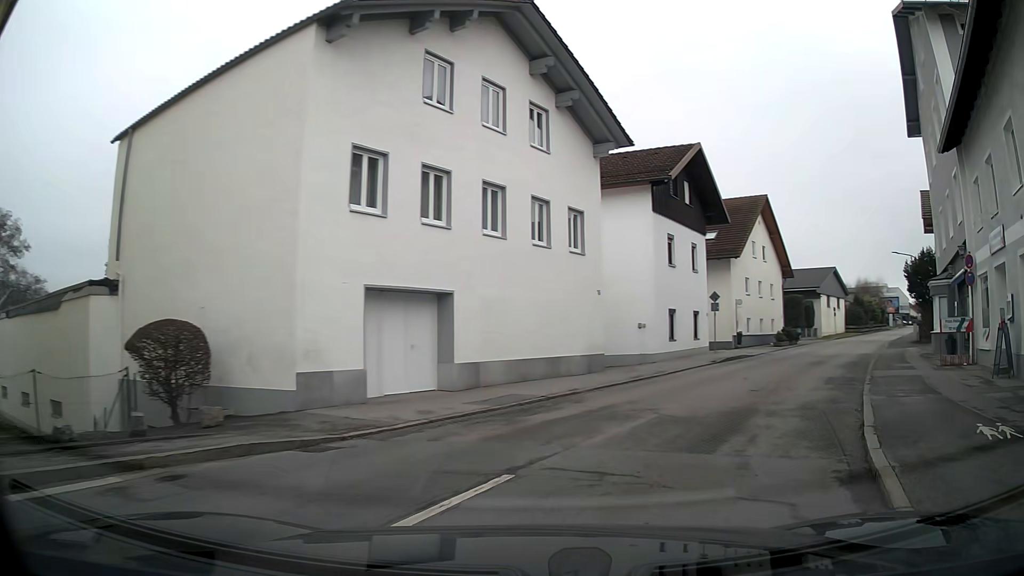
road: unclassified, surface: asphalt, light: Day
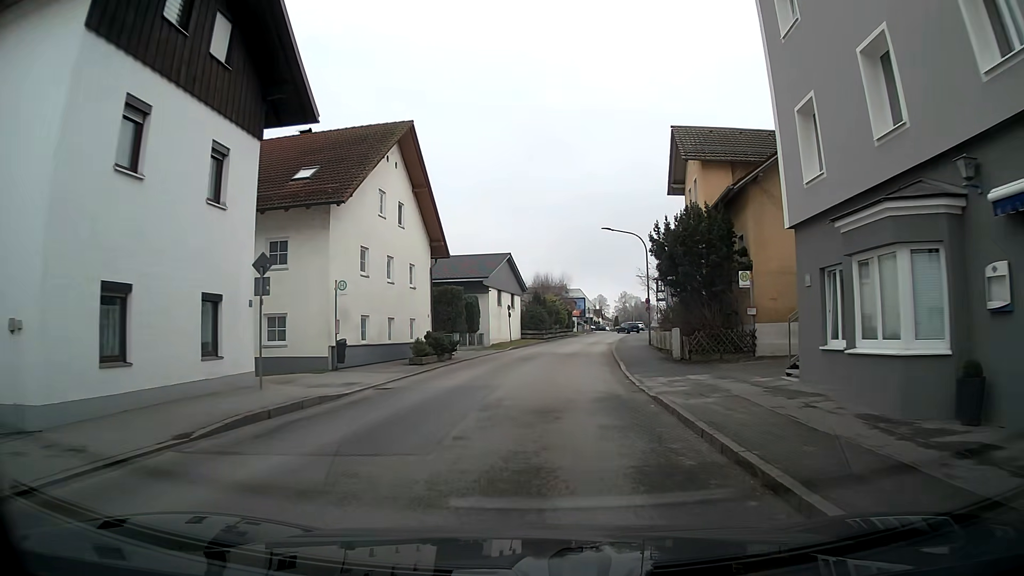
(+5.5, +18.2) m; +24°
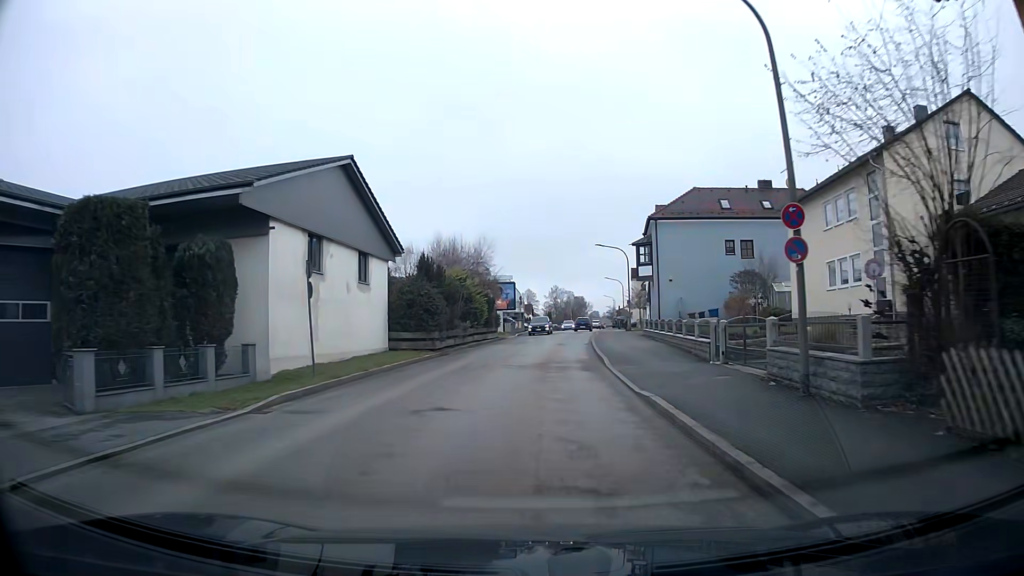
(+1.7, +32.2) m; +6°
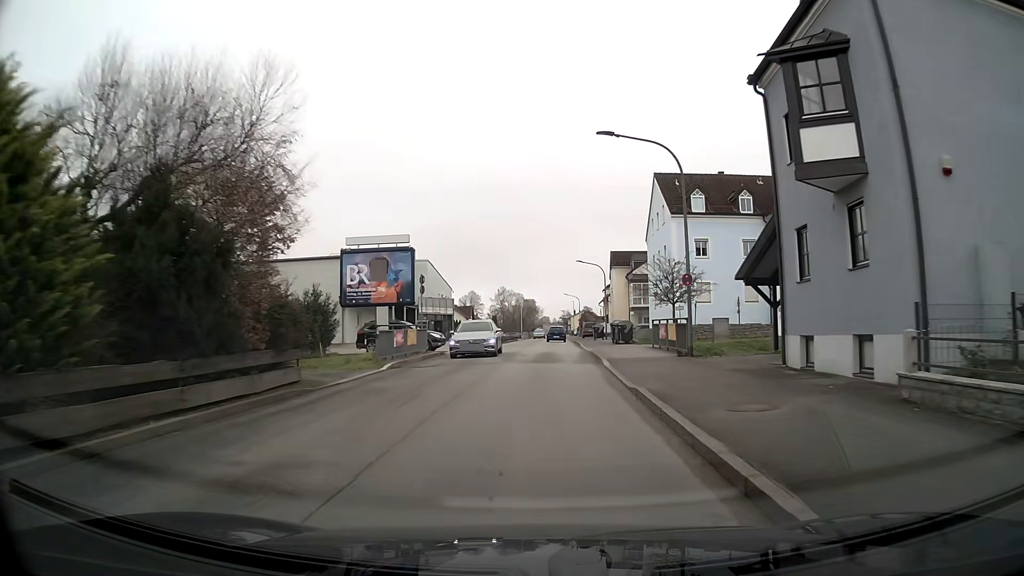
(+1.7, +35.6) m; +5°
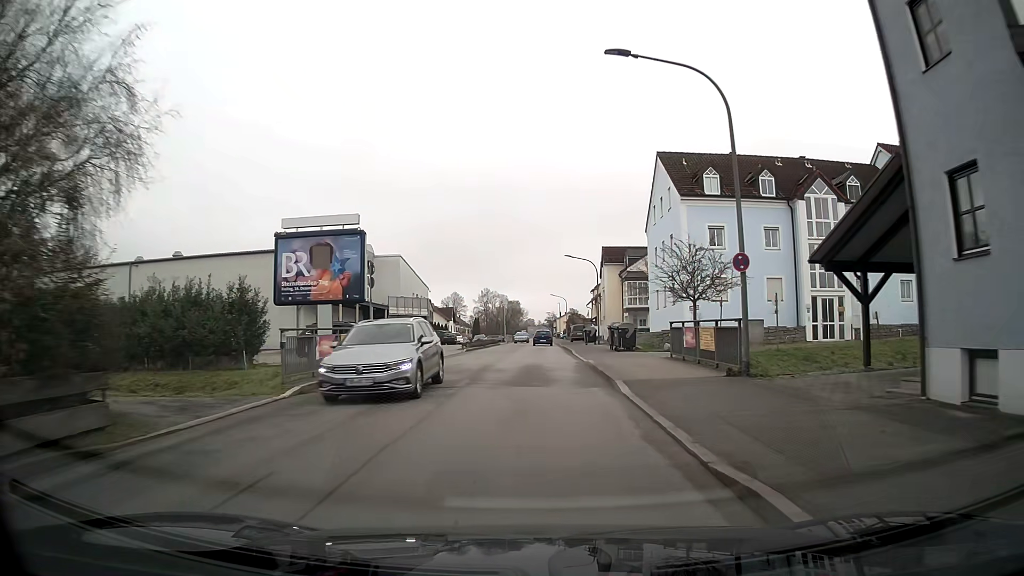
(+0.1, +7.2) m; +1°
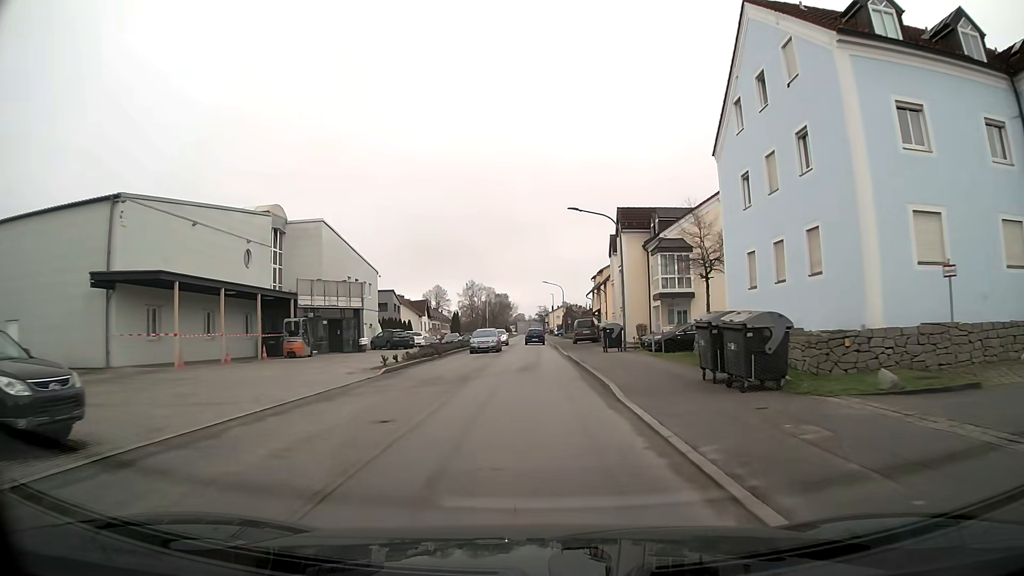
(+0.2, +21.8) m; +1°
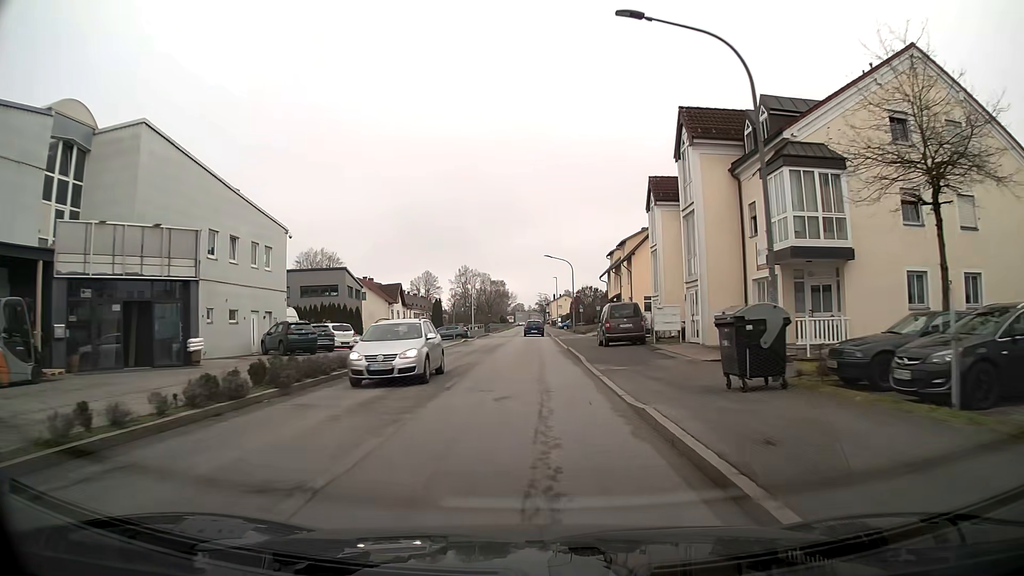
(-0.1, +22.6) m; 0°
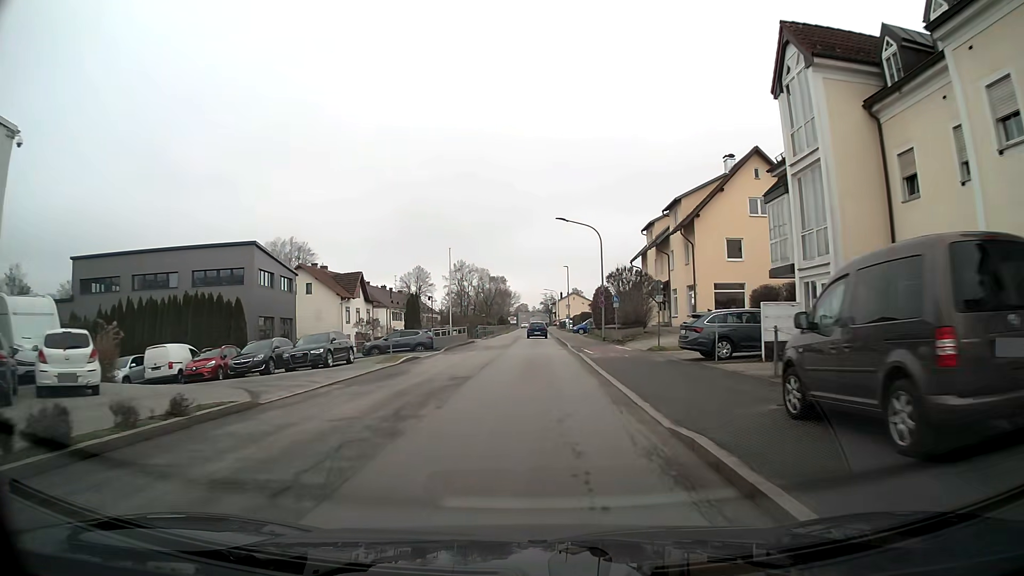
(0.0, +23.6) m; 0°
(0, +10) (0, +20) (0, +30) (0, +40) (0, +50) (0, +60) (0, +70) (0, +80) (0, +90) (0, +100) m
